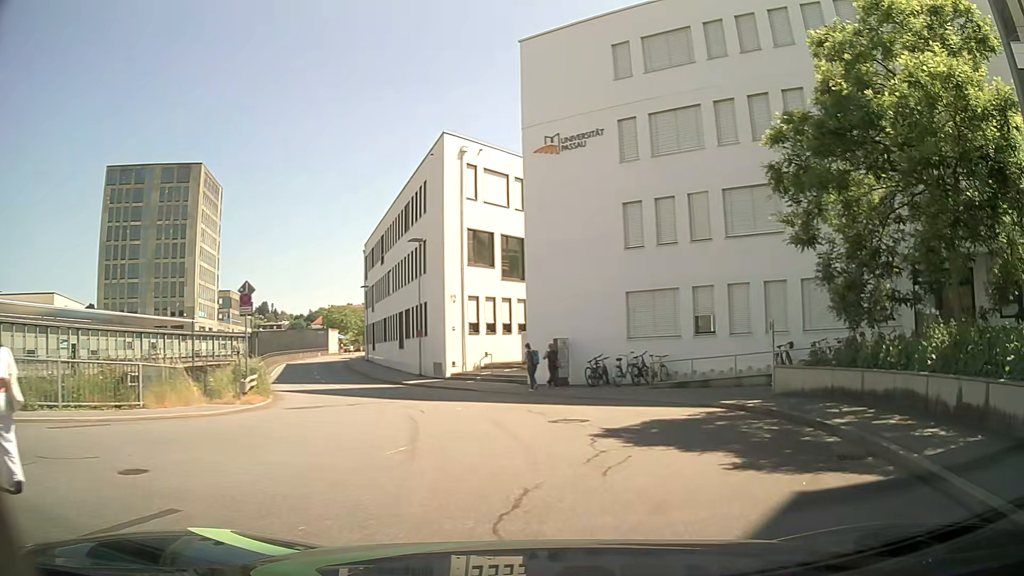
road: residential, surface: asphalt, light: Day
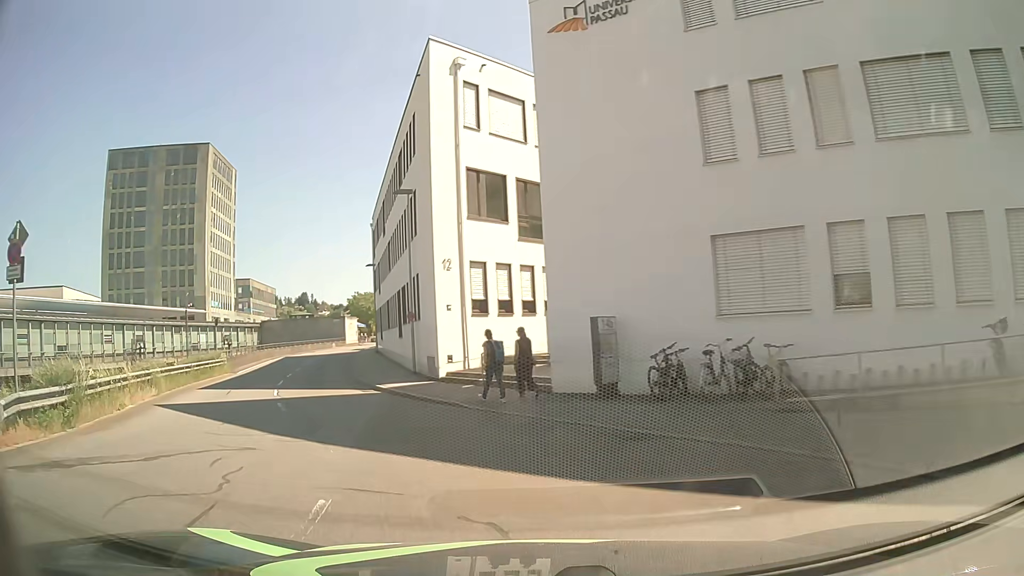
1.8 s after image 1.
(+0.5, +11.0) m; -4°
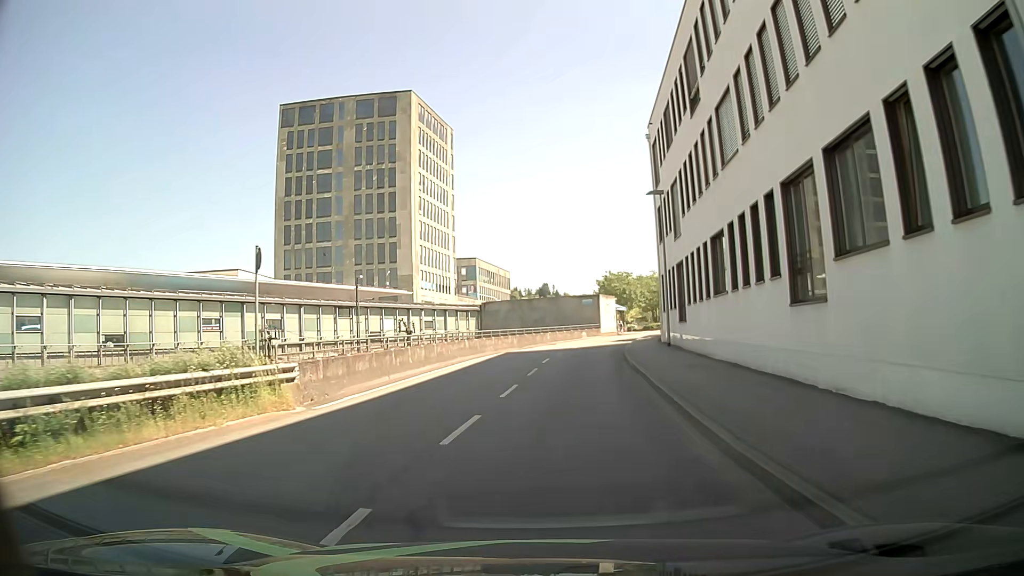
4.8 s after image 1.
(-7.4, +24.0) m; -20°
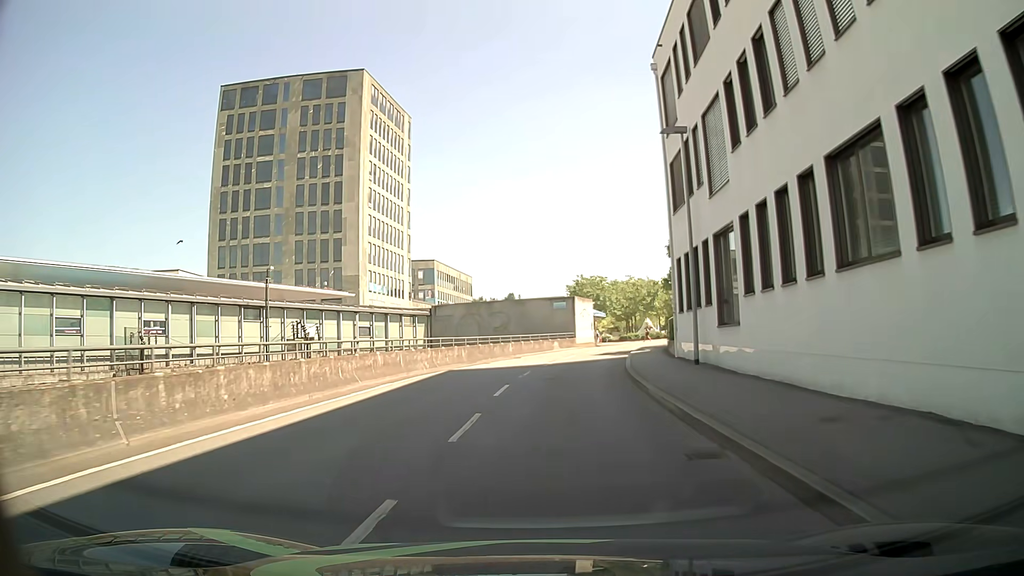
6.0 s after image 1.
(+0.4, +11.7) m; +3°
(0, +10) (+1, +20) (+2, +30) (+4, +40) (+7, +49) (+11, +58) (+14, +68) (+21, +75) (+30, +78) (+40, +78) m
